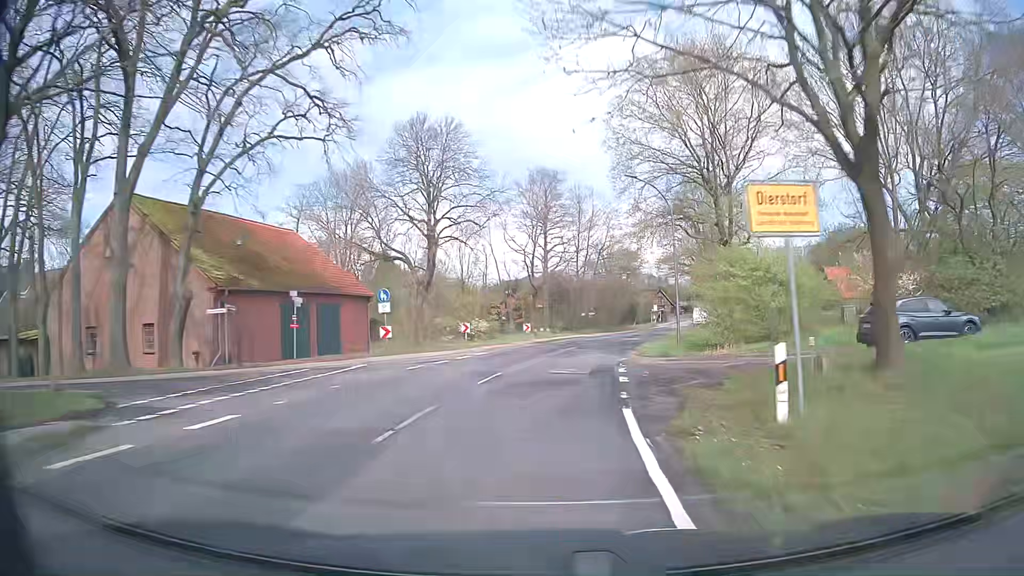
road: secondary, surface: asphalt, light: Day
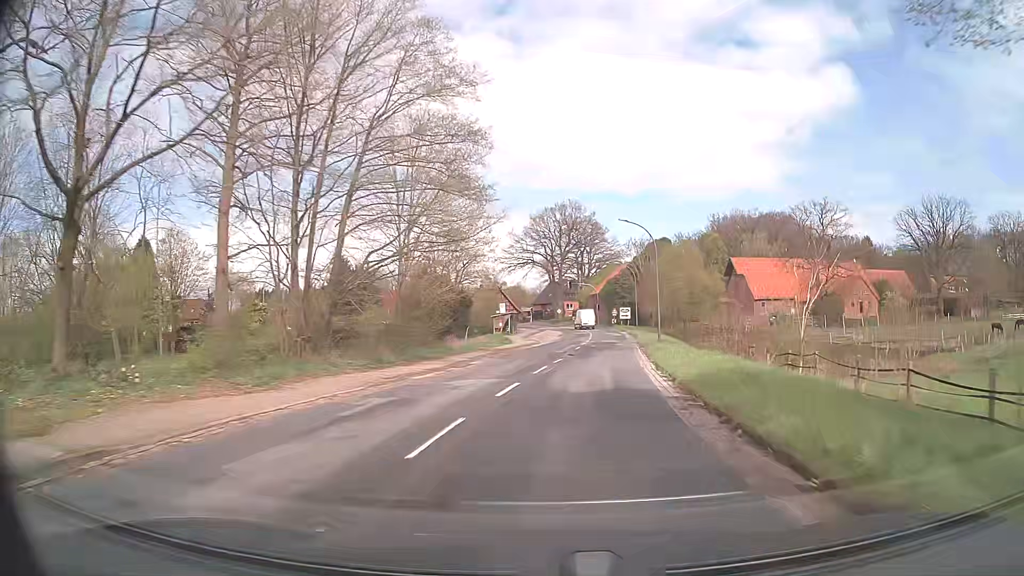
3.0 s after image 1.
(+6.3, +50.1) m; +14°
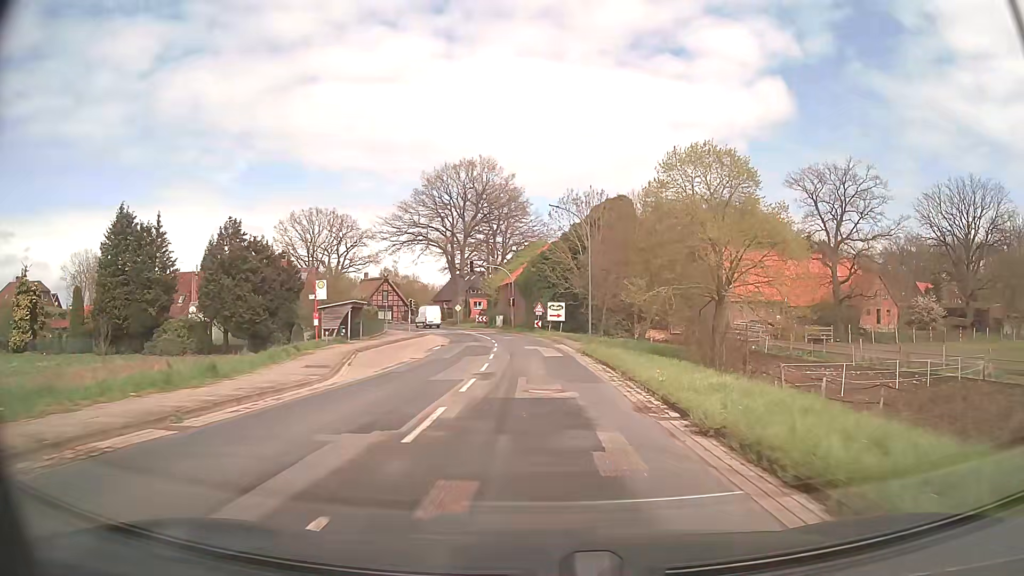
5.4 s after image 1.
(+2.8, +35.5) m; +7°
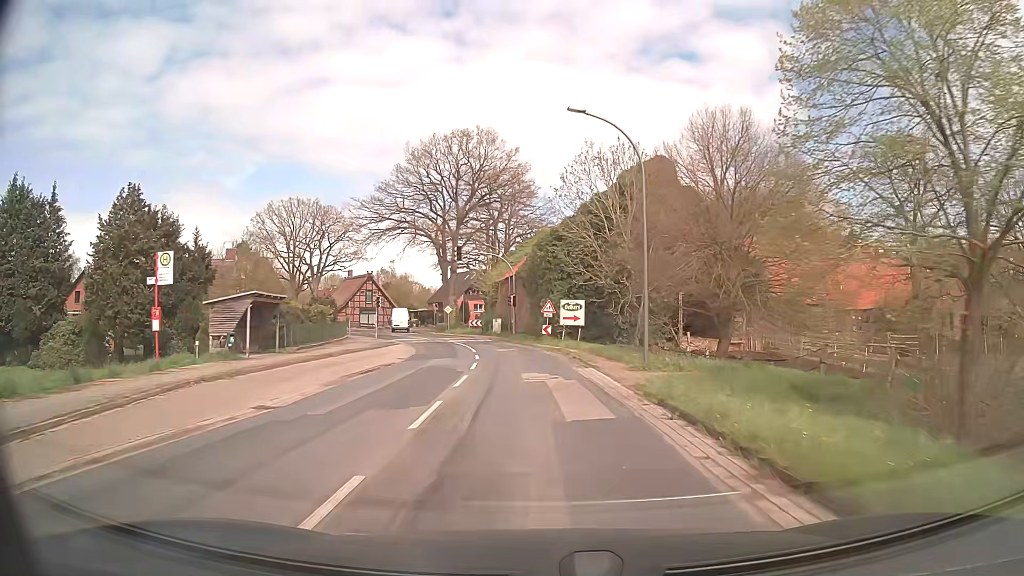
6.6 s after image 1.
(0.0, +16.3) m; -1°
(0, +10) (0, +20) (-1, +30) (-3, +40) (-5, +50) (-8, +59) (-13, +68) (-19, +76) (-25, +83) (-33, +90) m
